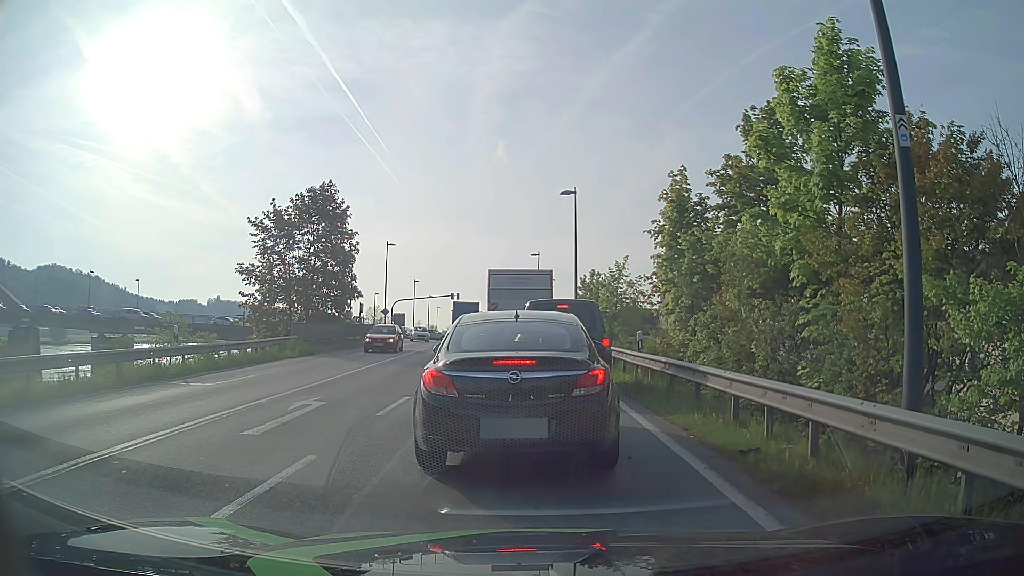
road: primary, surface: asphalt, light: Day
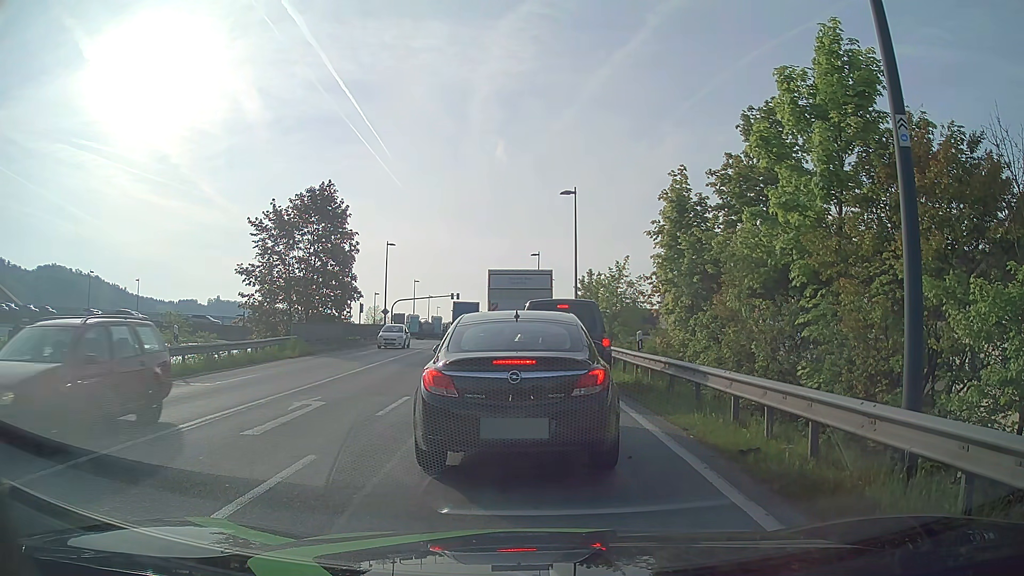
(0.0, 0.0) m; 0°
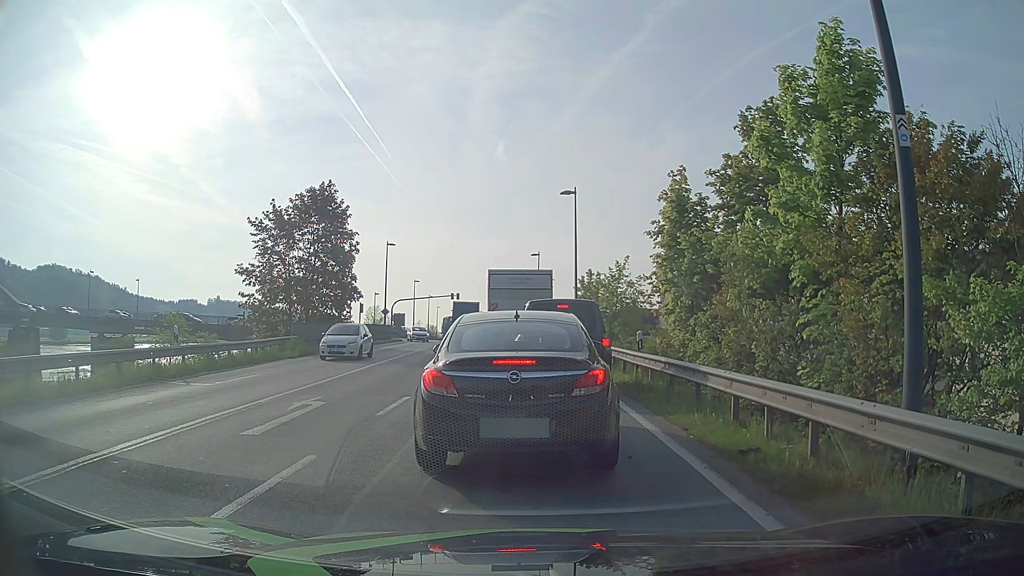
(0.0, 0.0) m; 0°
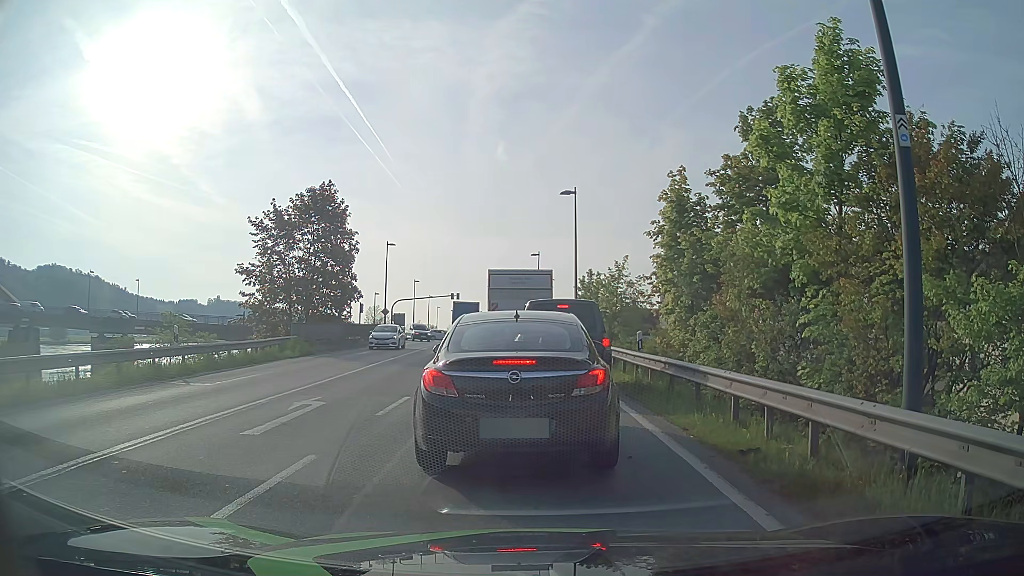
(0.0, 0.0) m; 0°
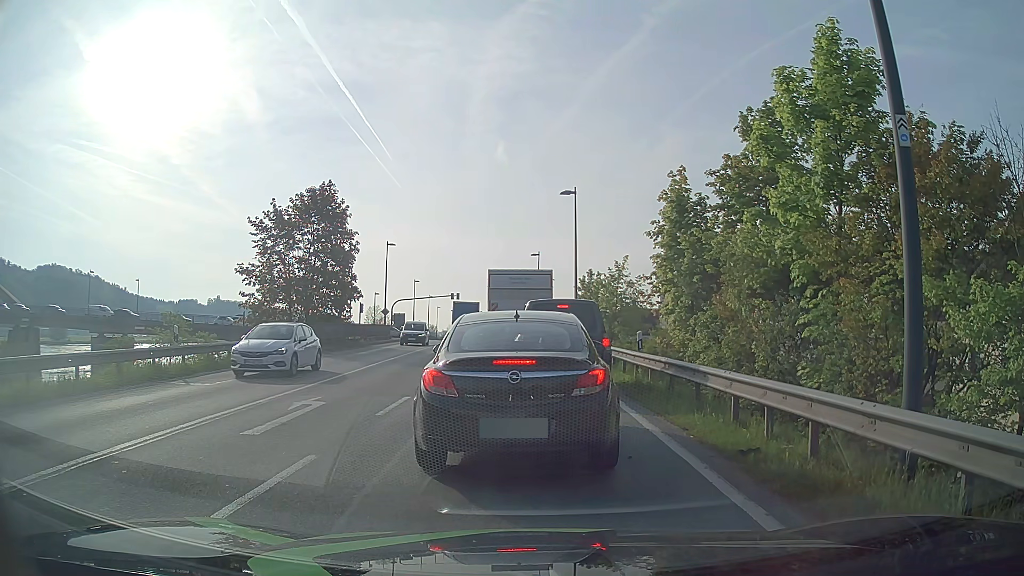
(0.0, 0.0) m; 0°
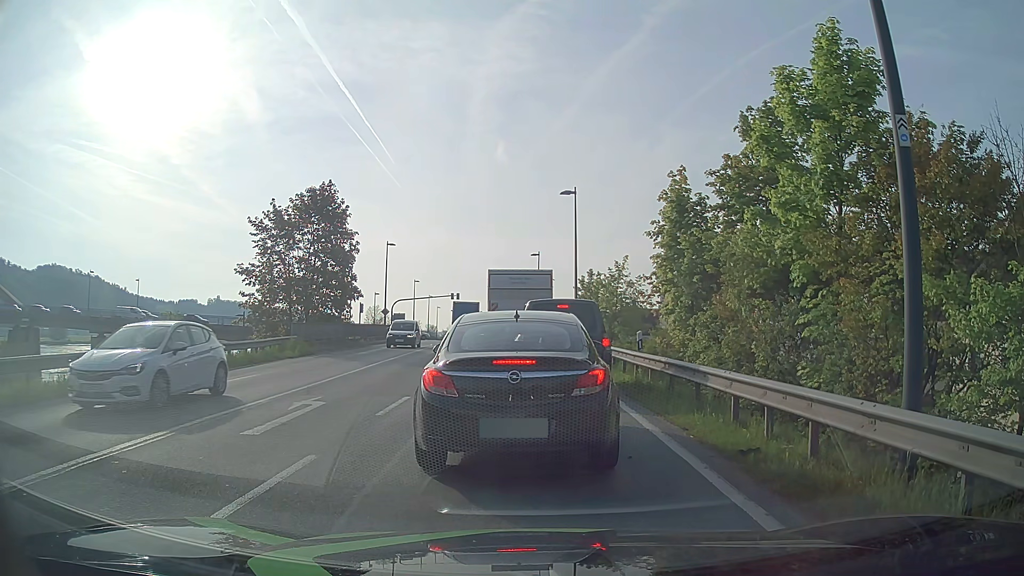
(0.0, 0.0) m; 0°
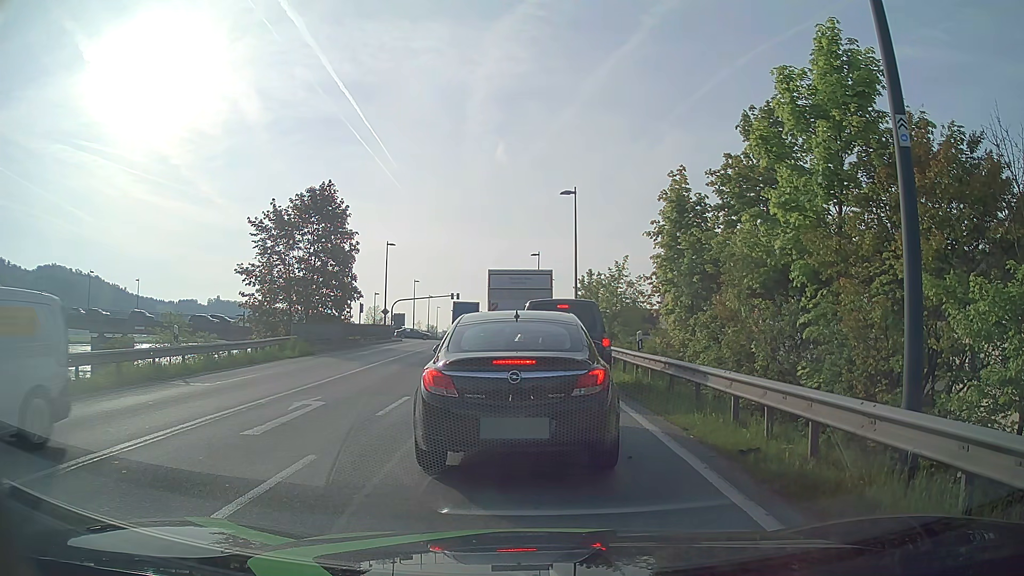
(0.0, 0.0) m; 0°
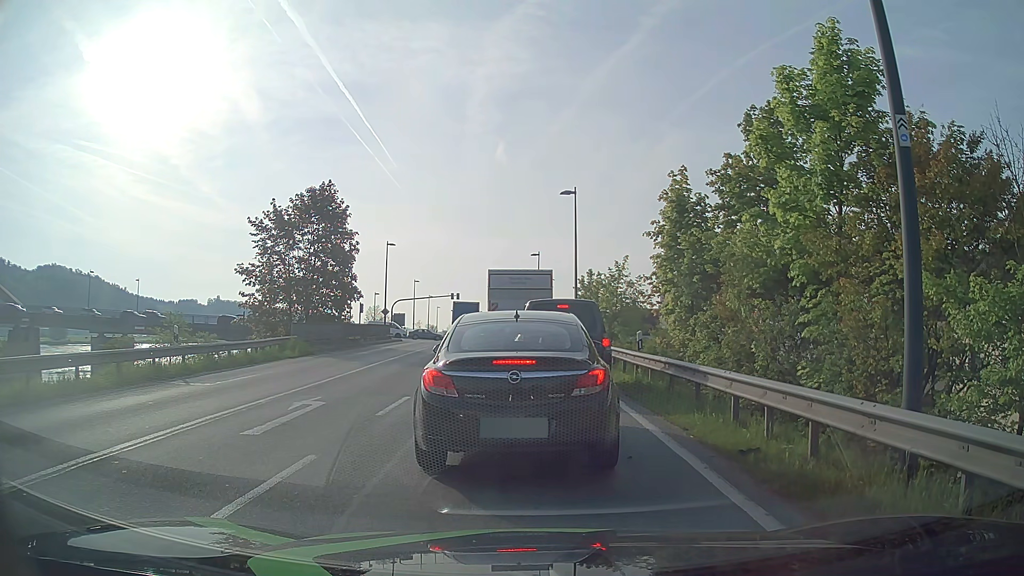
(0.0, 0.0) m; 0°
(0, +10) (-1, +20) (-1, +30) (-2, +40) (-2, +50) (-3, +60) (-4, +70) (-5, +80) (-6, +90) (-6, +100) m
